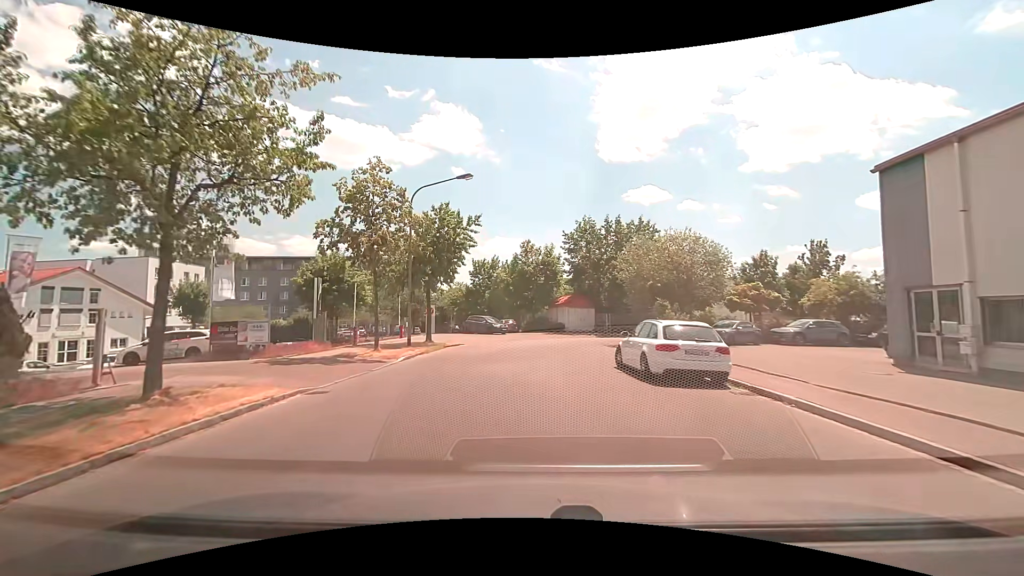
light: Day
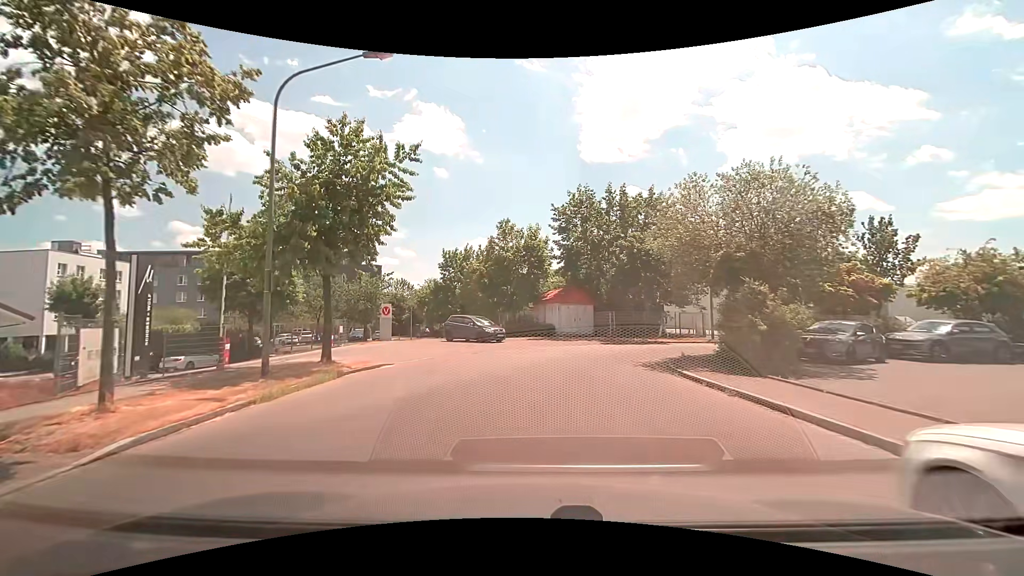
(+0.1, +11.8) m; +1°
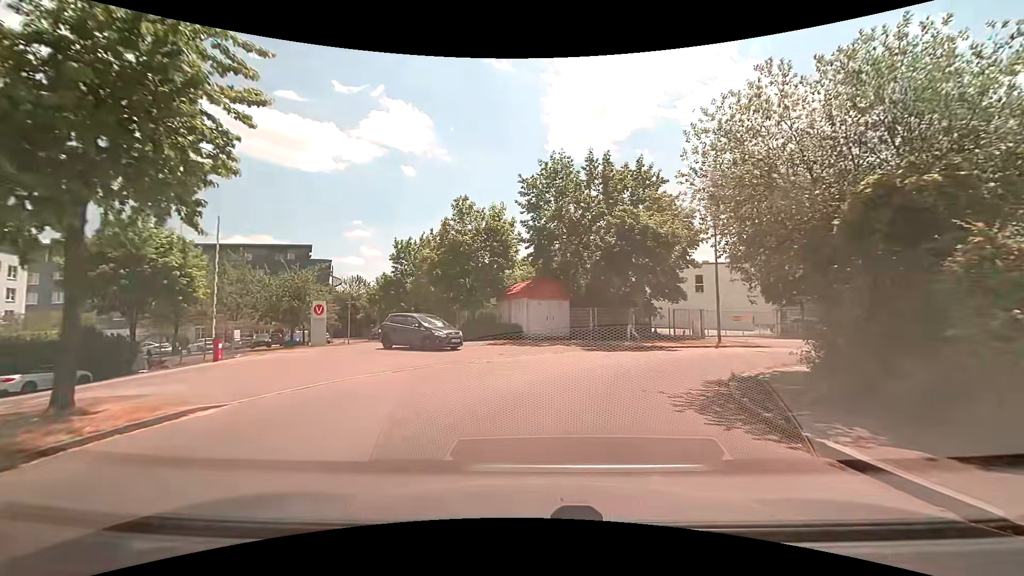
(+0.2, +7.7) m; +3°
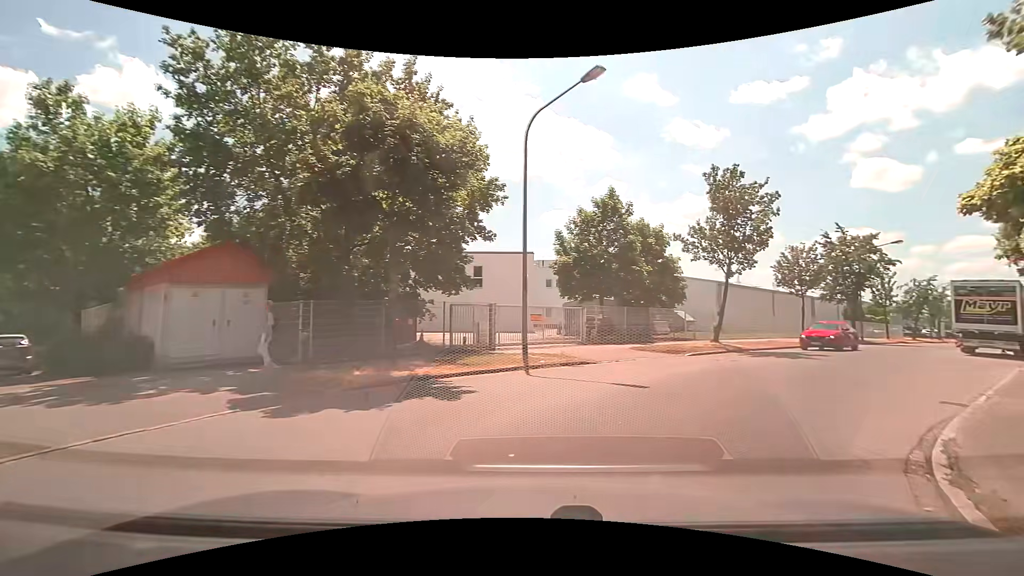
(+2.4, +13.1) m; +24°
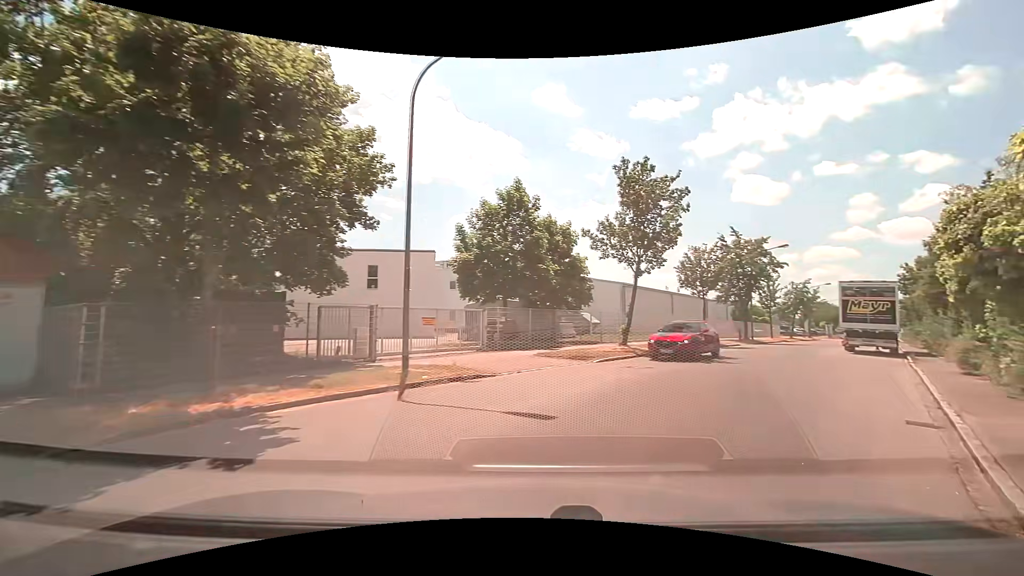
(+0.3, +3.1) m; +13°
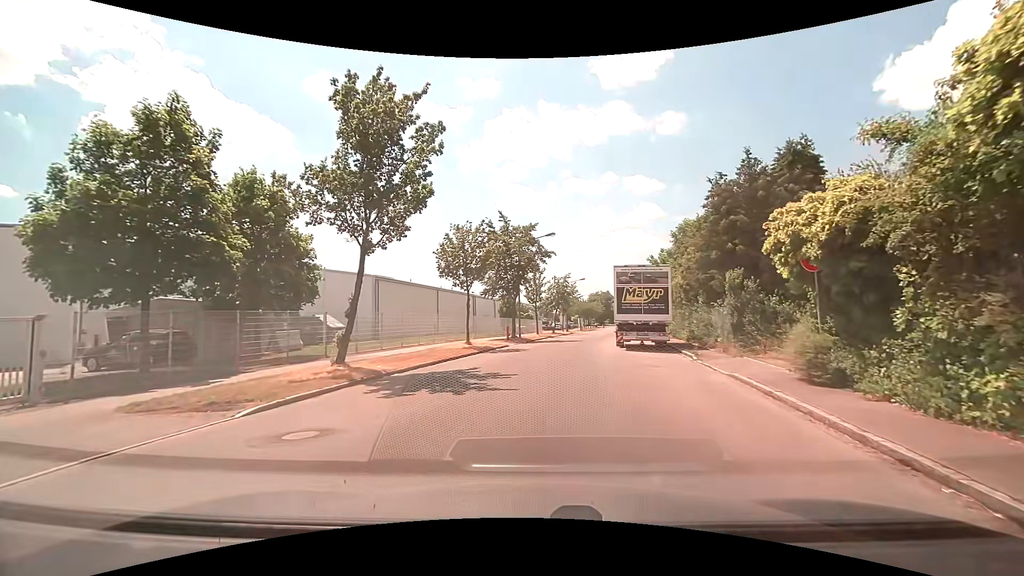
(+2.2, +8.6) m; +25°
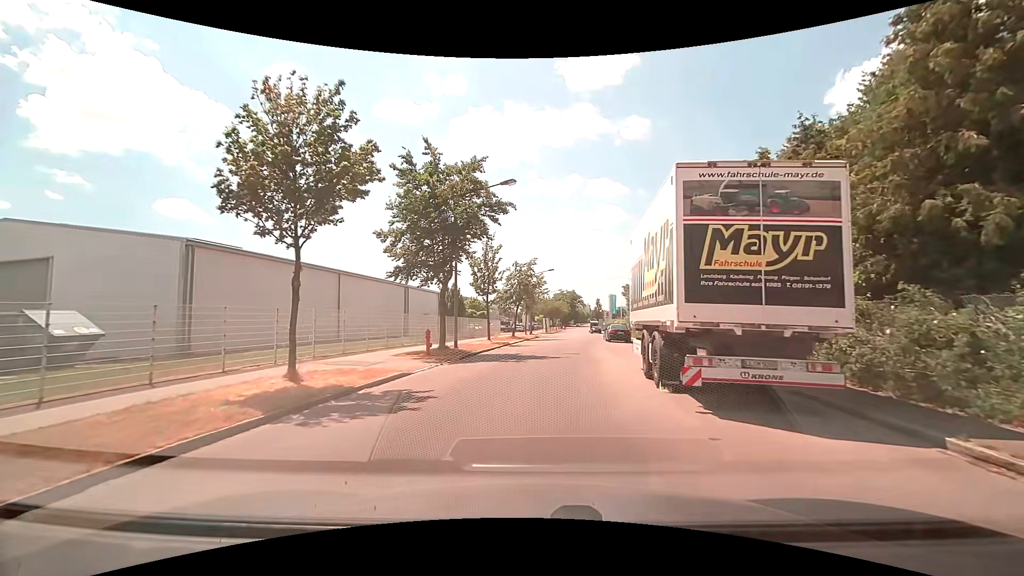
(+0.8, +15.9) m; +4°
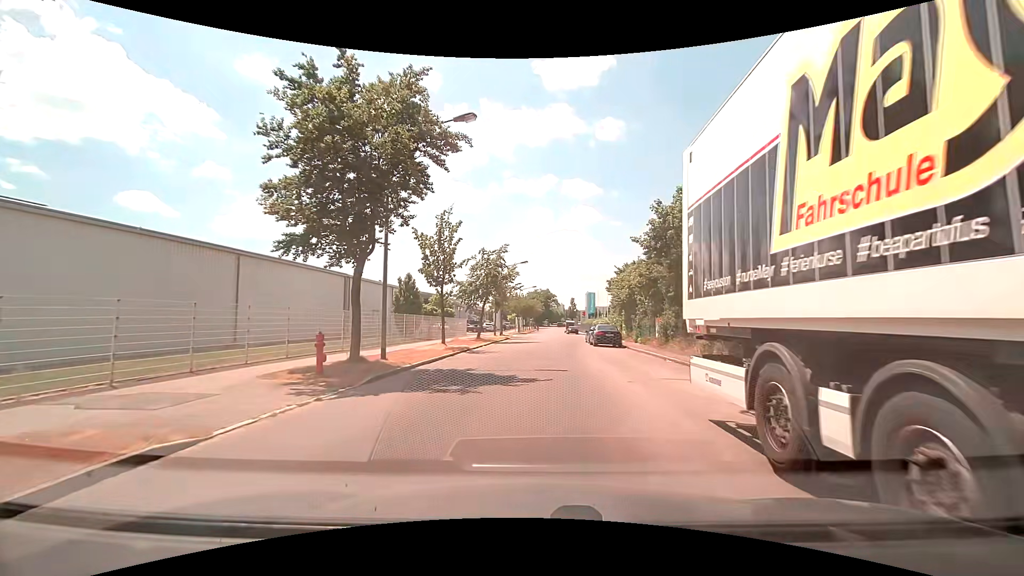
(+0.2, +8.1) m; +3°
(0, +10) (+1, +20) (+1, +30) (+2, +40) (+2, +50) (+3, +60) (+4, +70) (+4, +80) (+4, +90) (+4, +100) m
